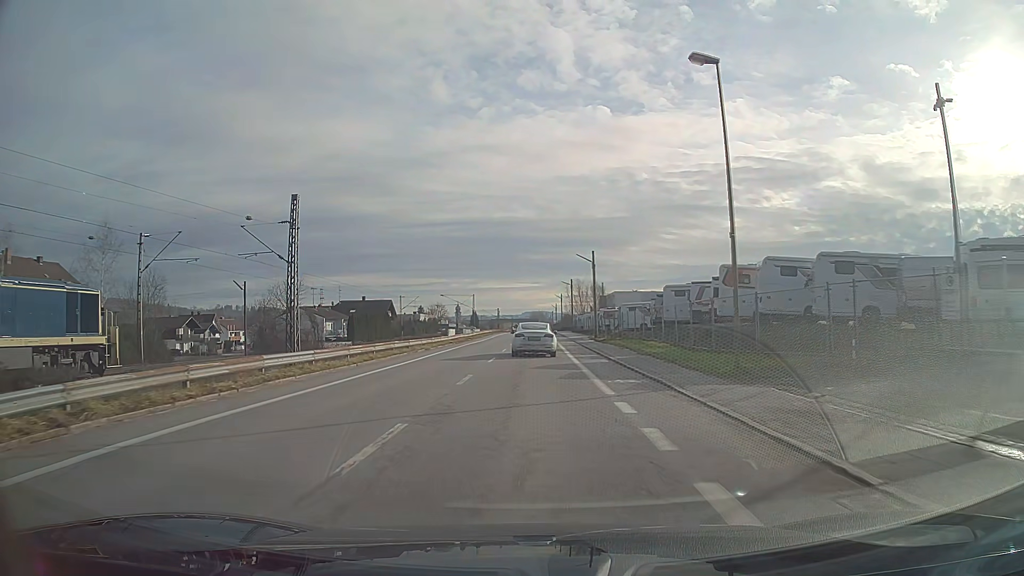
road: unclassified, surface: asphalt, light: Day
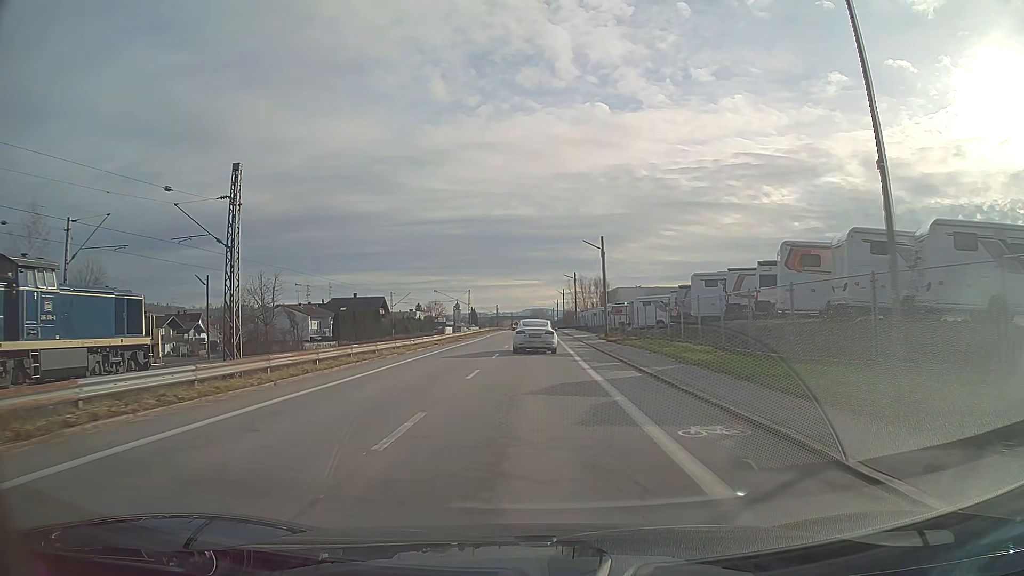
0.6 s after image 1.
(0.0, +7.9) m; 0°
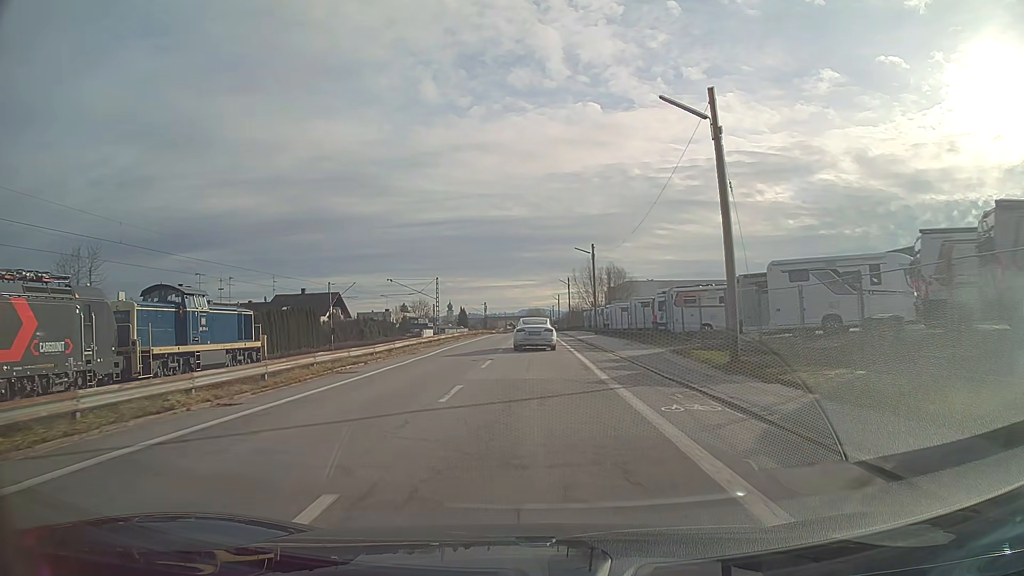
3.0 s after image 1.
(+0.1, +32.4) m; 0°
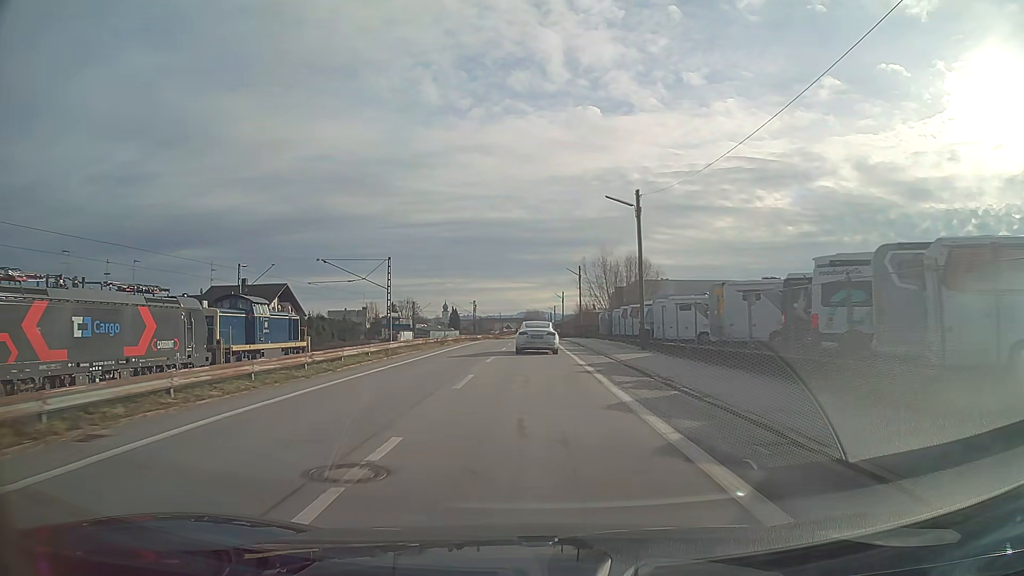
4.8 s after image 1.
(0.0, +25.1) m; 0°
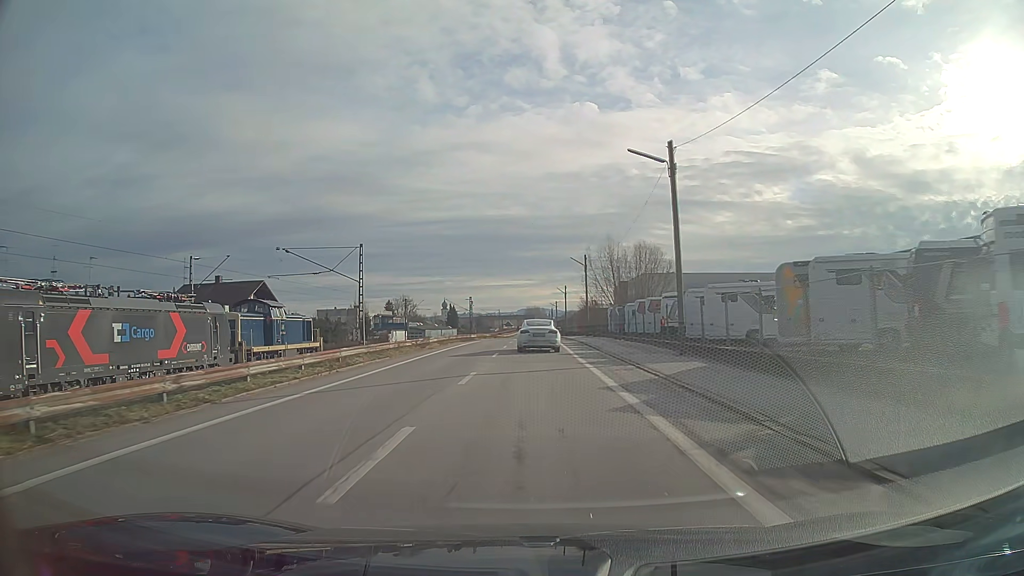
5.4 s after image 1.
(0.0, +8.4) m; 0°
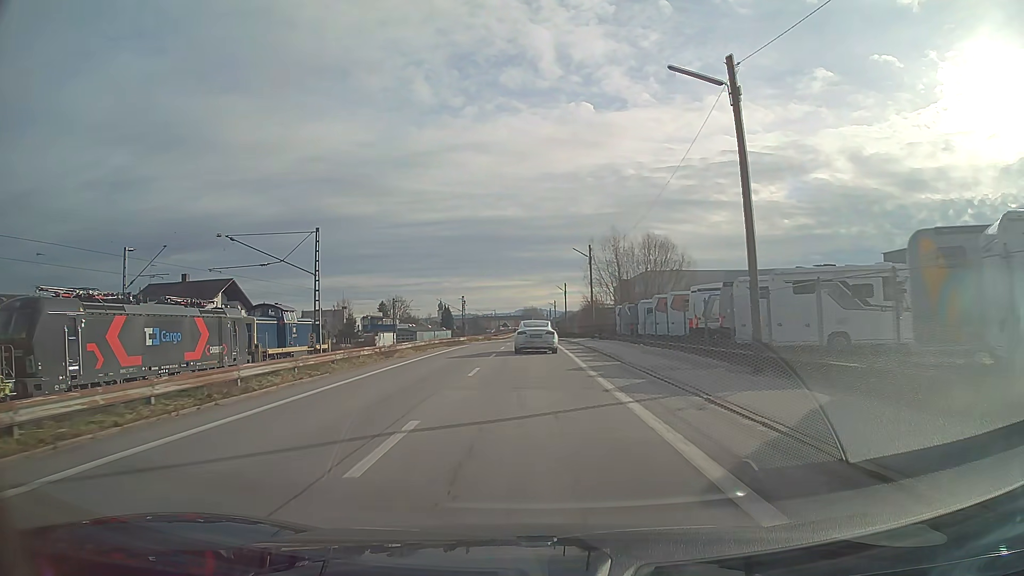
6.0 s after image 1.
(0.0, +8.4) m; 0°
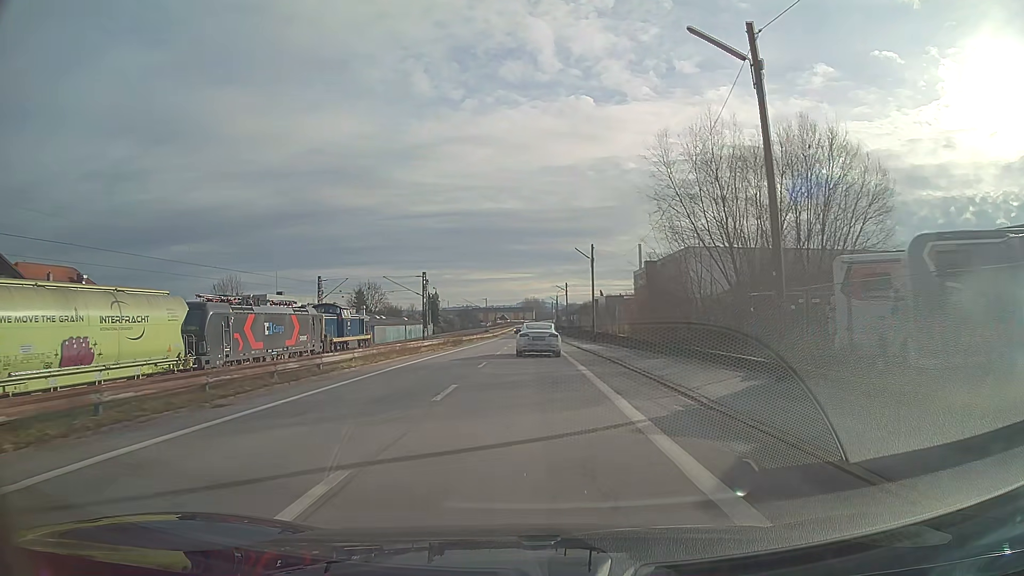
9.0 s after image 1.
(0.0, +41.9) m; 0°
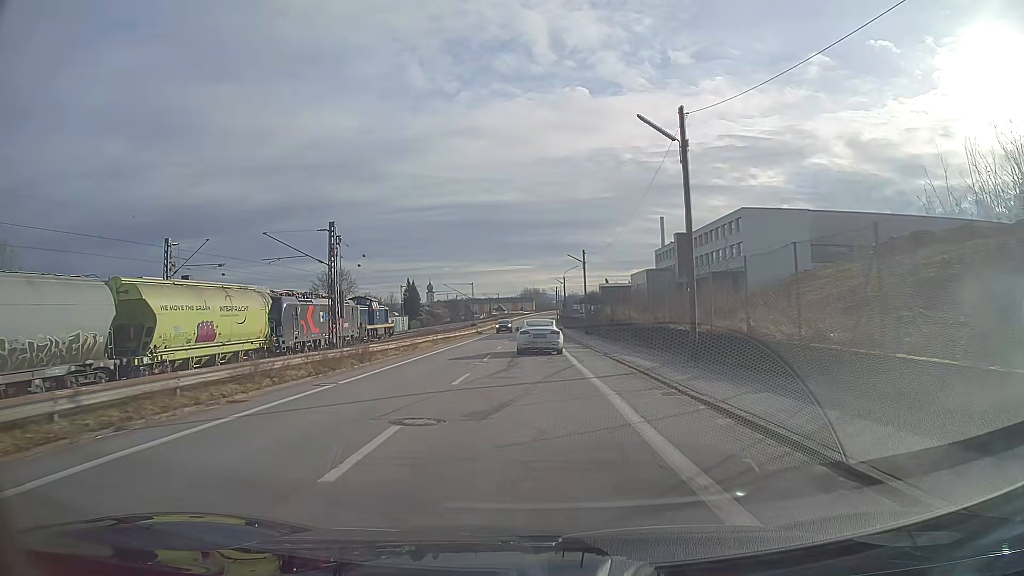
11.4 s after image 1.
(0.0, +33.5) m; 0°
(0, +10) (0, +20) (0, +30) (0, +40) (0, +50) (0, +60) (0, +70) (0, +80) (0, +90) (0, +100) m
